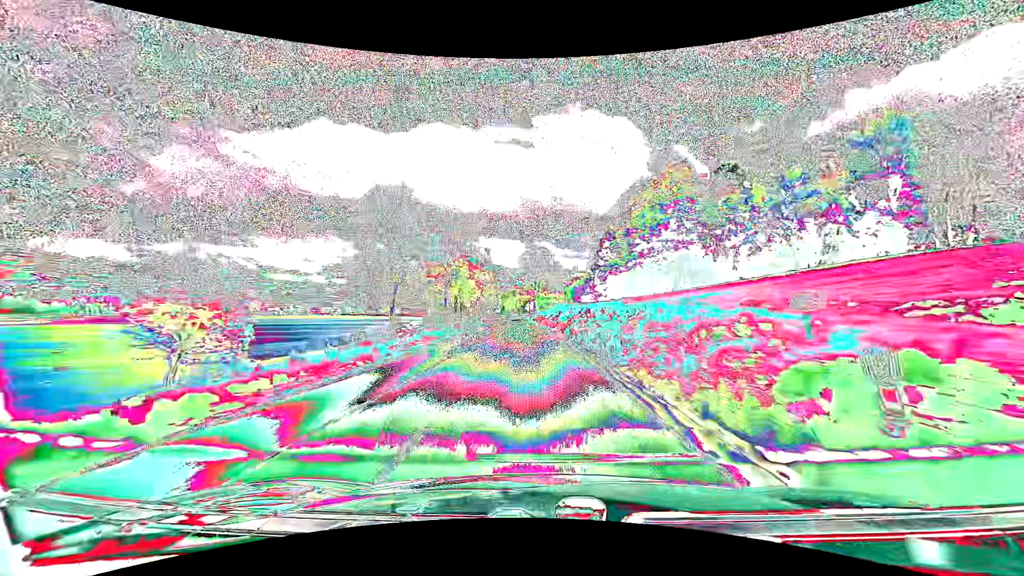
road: secondary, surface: asphalt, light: Day
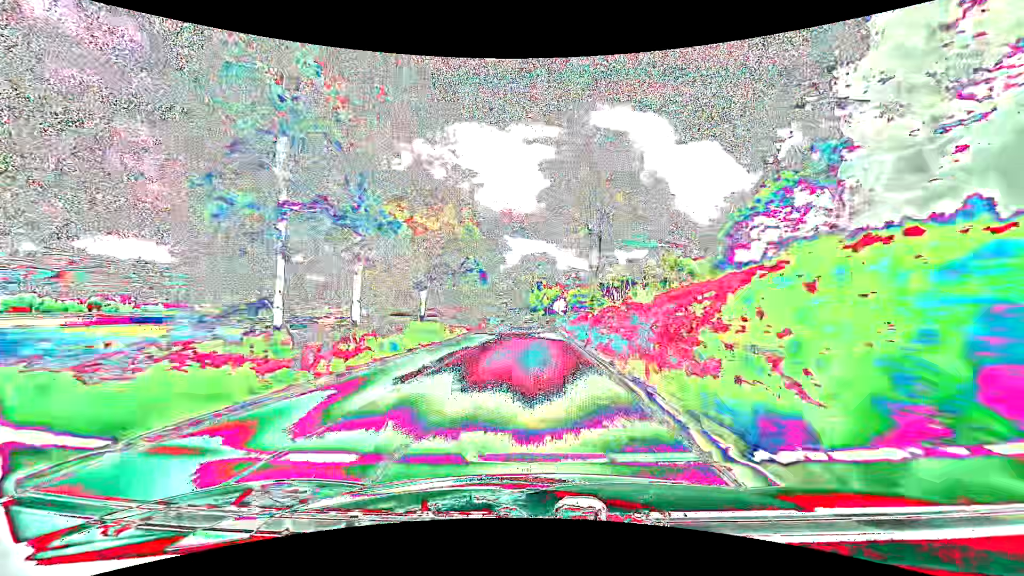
(-1.9, +57.5) m; -3°
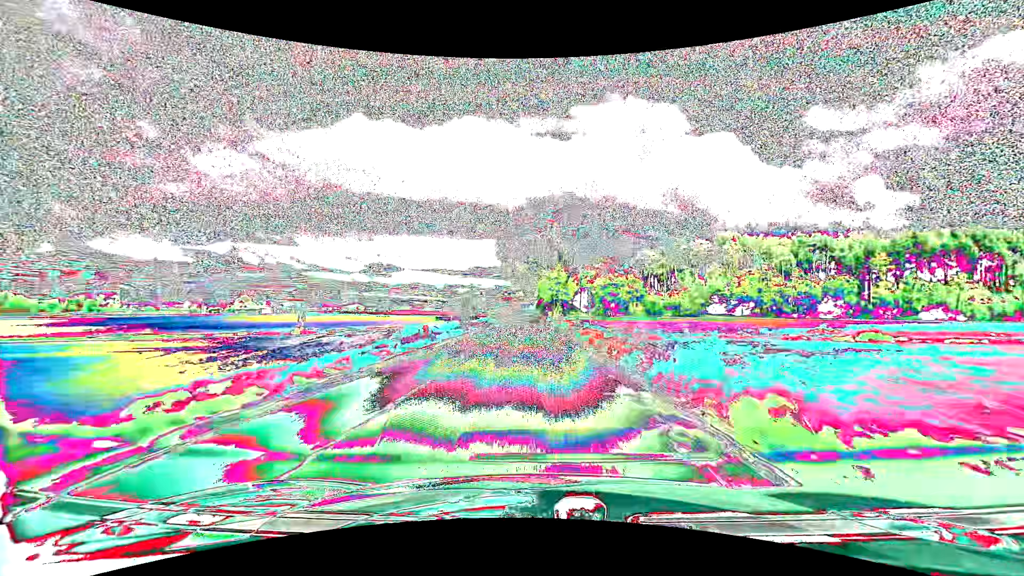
(-1.2, +71.1) m; -1°
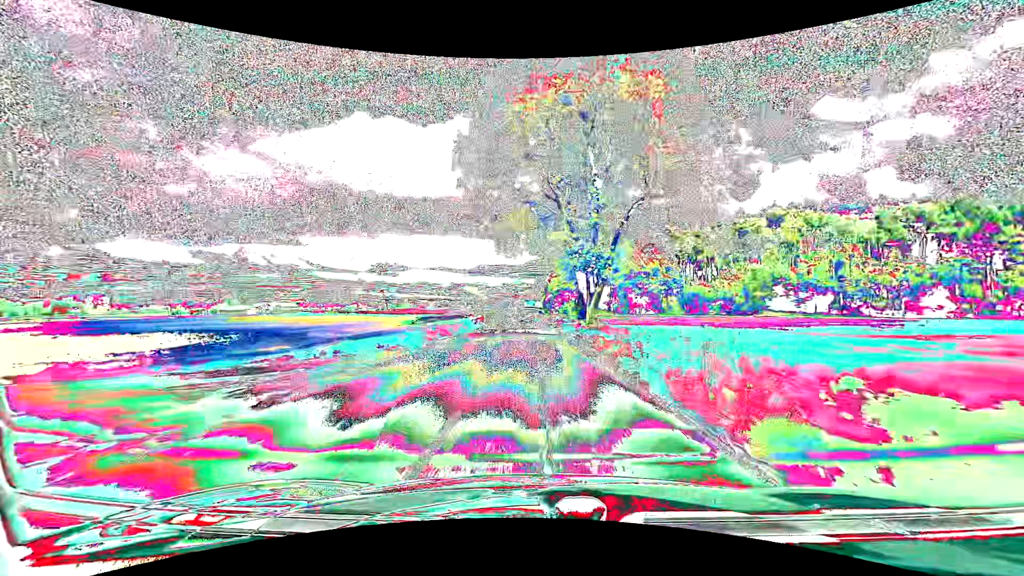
(-0.2, +42.1) m; -1°
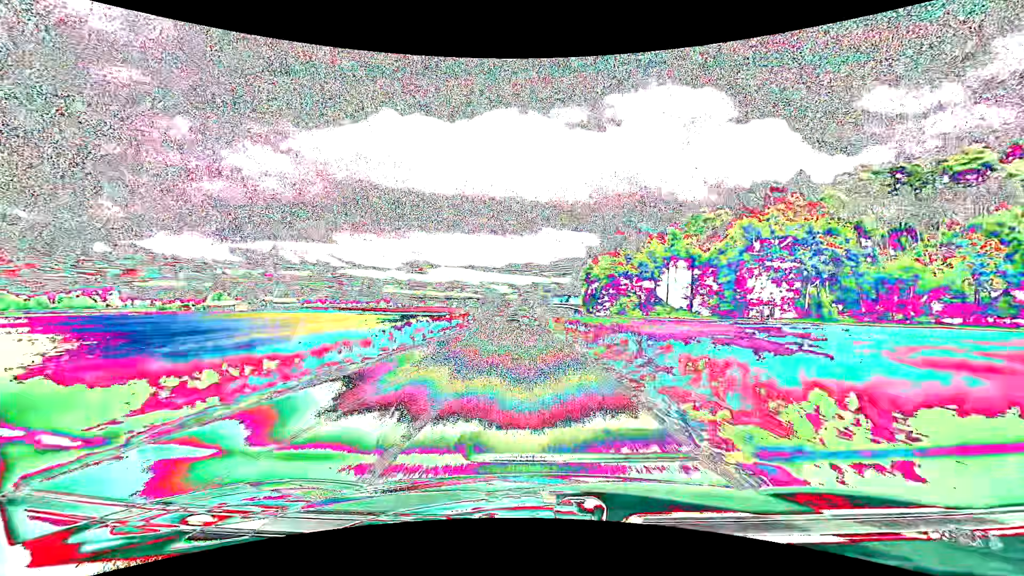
(-1.8, +67.9) m; -3°
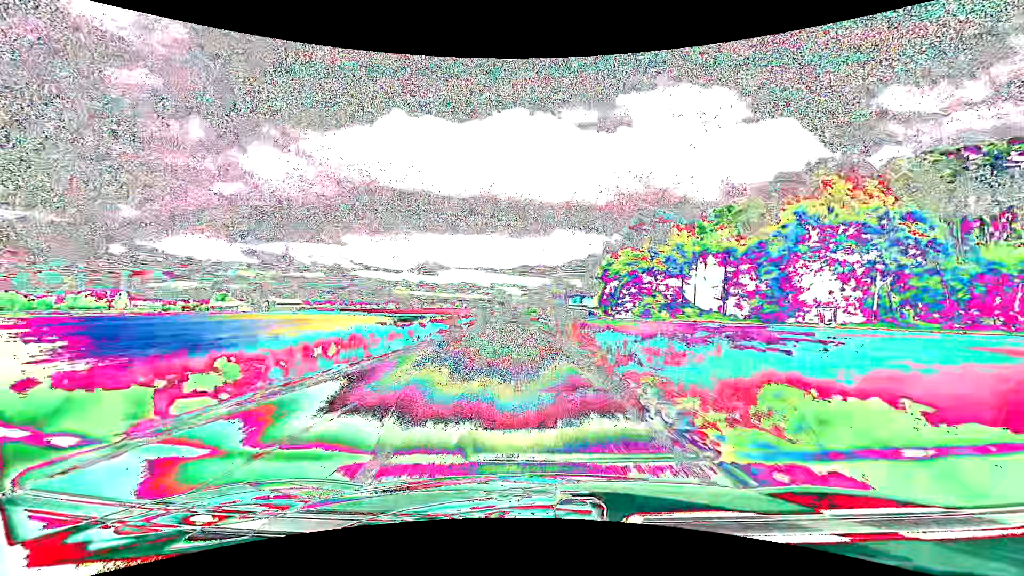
(-0.1, +13.4) m; -1°
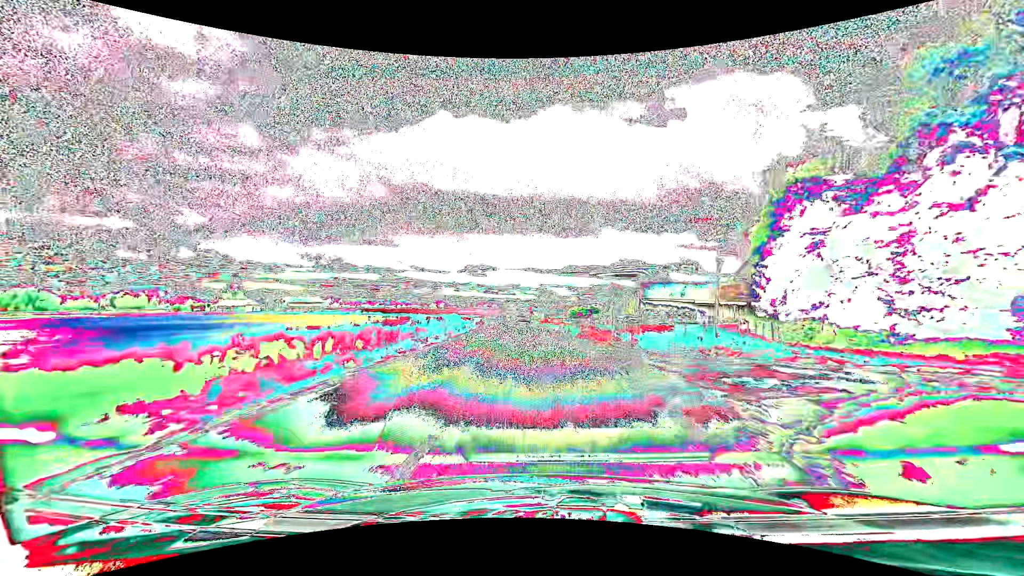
(-3.7, +66.9) m; -6°
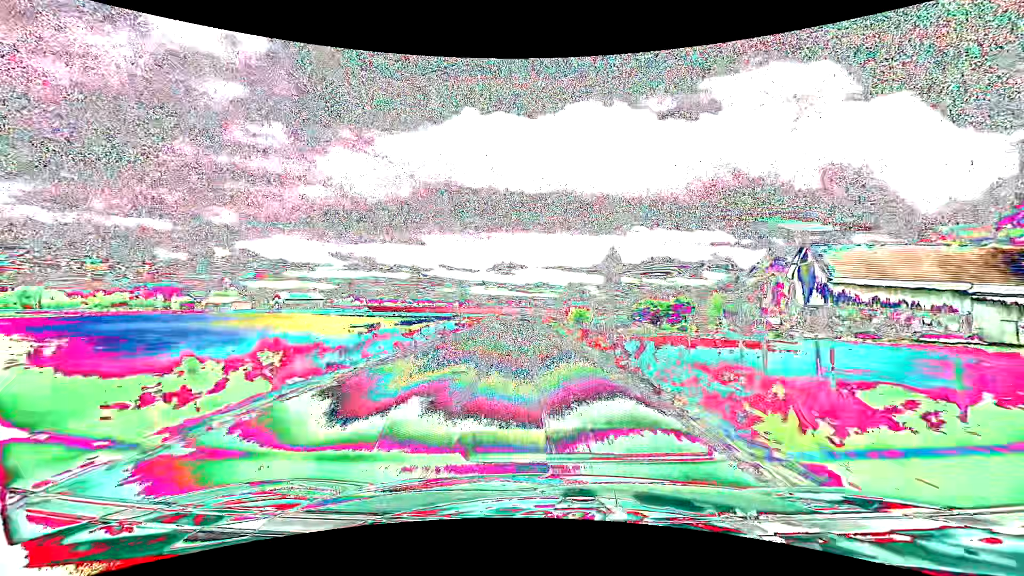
(-1.5, +52.0) m; -3°
(0, +10) (0, +20) (-1, +30) (-1, +40) (-1, +50) (-2, +60) (-2, +70) (-3, +80) (-3, +90) (-3, +100) m
